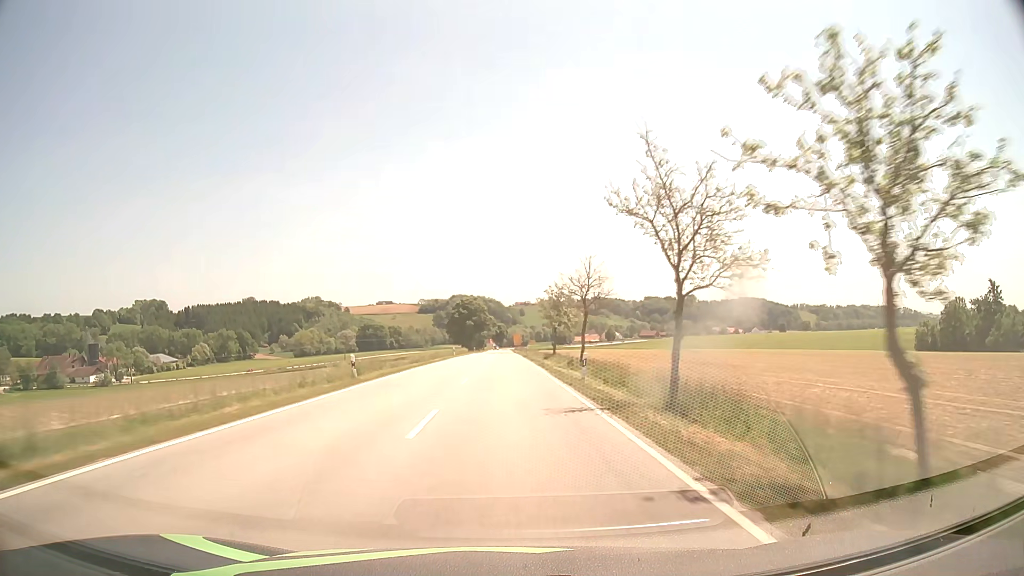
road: secondary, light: Day
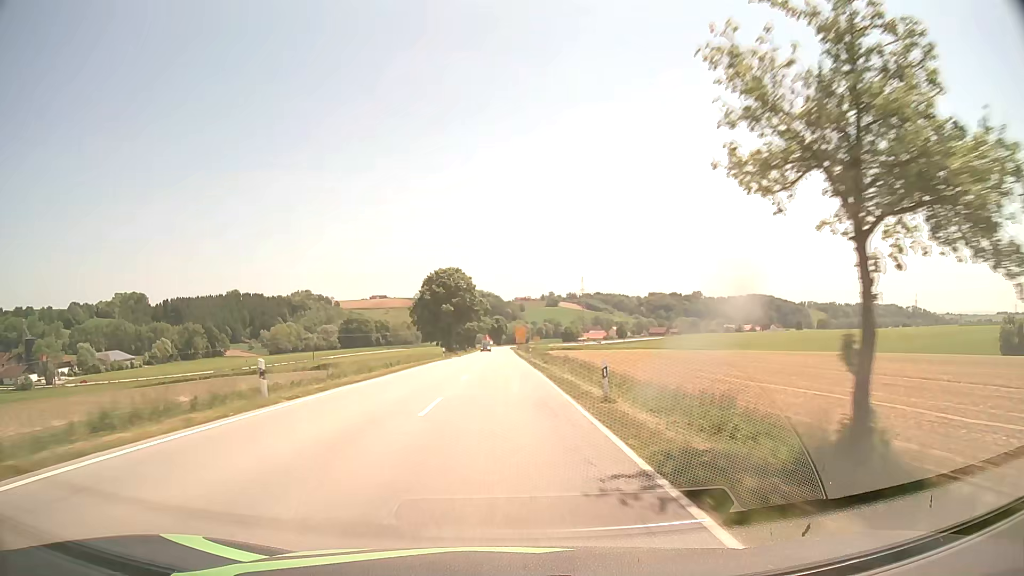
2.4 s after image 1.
(0.0, +57.0) m; 0°
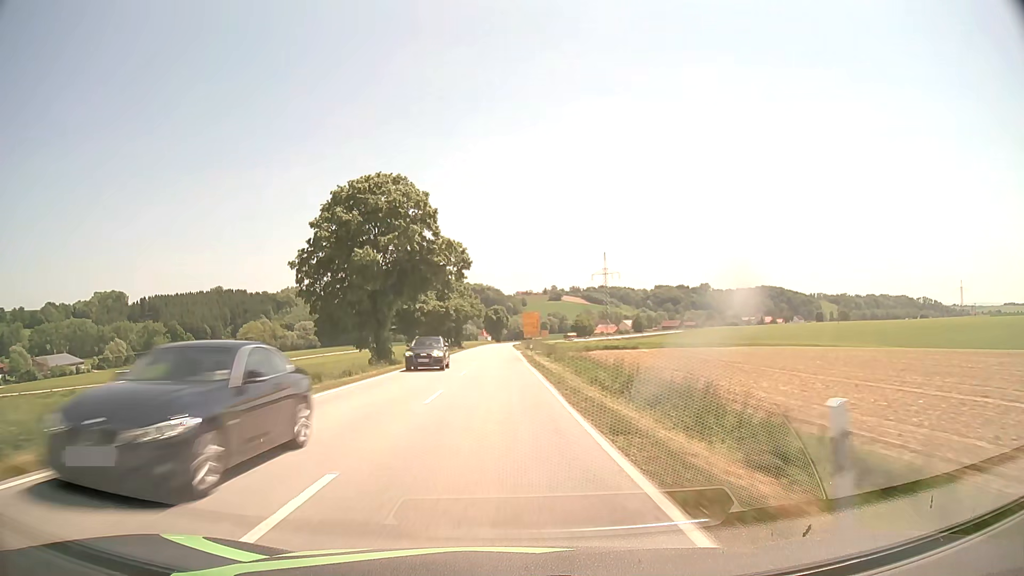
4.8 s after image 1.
(0.0, +57.0) m; 0°
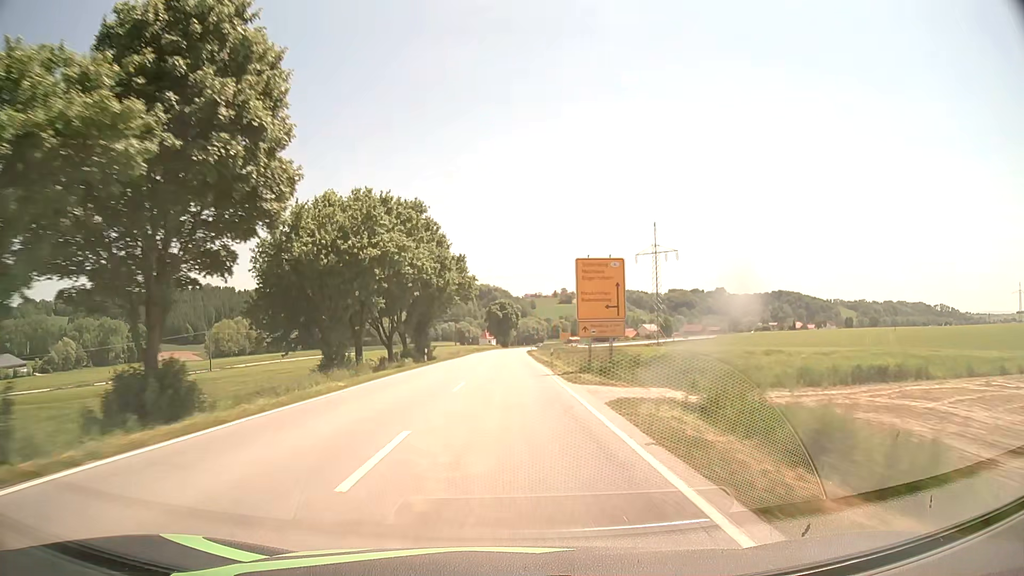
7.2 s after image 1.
(-0.4, +56.8) m; -1°
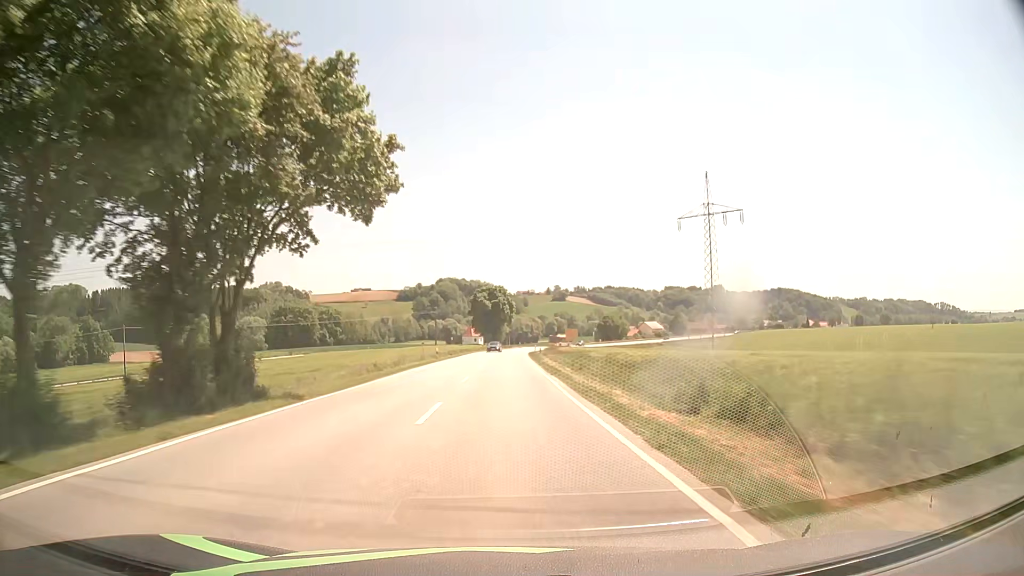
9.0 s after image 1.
(+0.3, +42.5) m; +1°
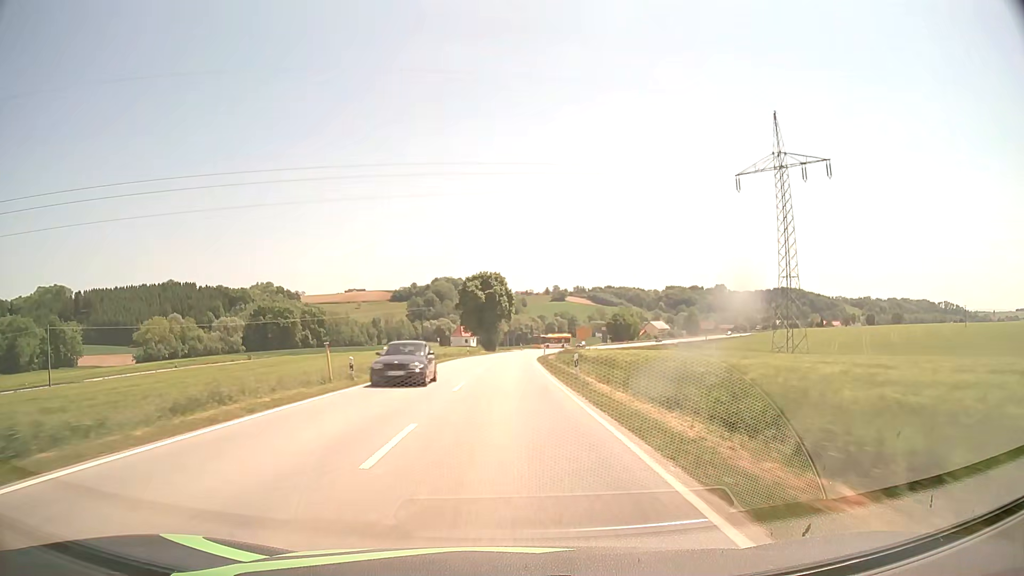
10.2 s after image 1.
(+0.1, +28.4) m; 0°
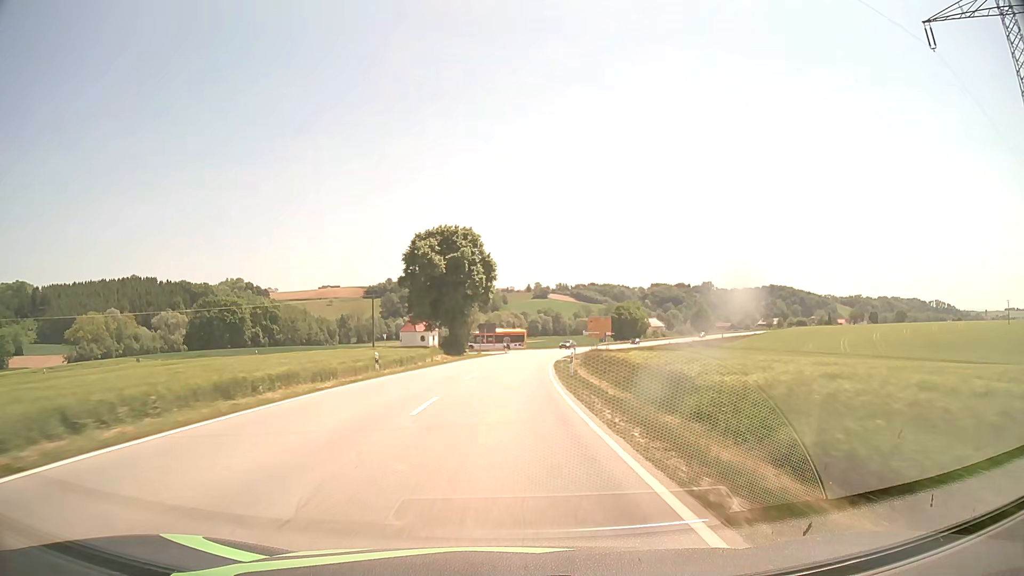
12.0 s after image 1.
(+0.5, +42.5) m; +1°
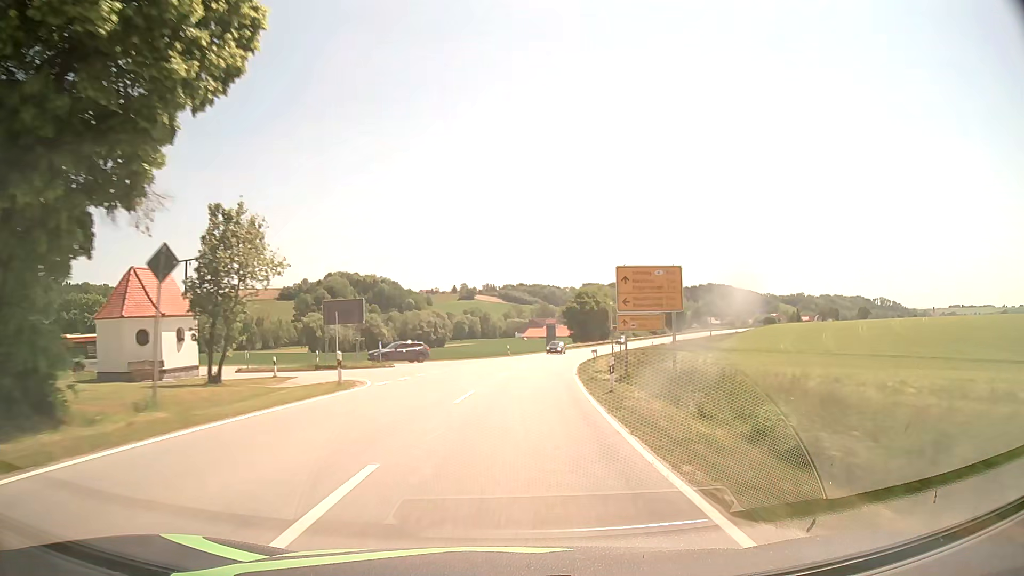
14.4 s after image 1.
(+2.7, +56.6) m; +6°
(0, +10) (+1, +20) (+1, +30) (+2, +40) (+4, +50) (+5, +60) (+7, +69) (+10, +79) (+12, +89) (+15, +98) m
